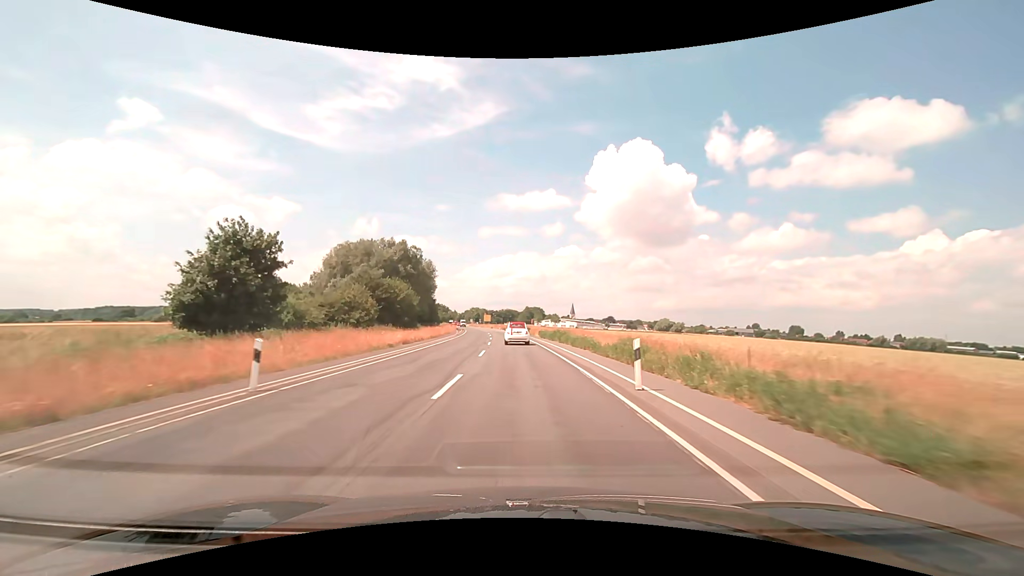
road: secondary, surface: asphalt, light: Day
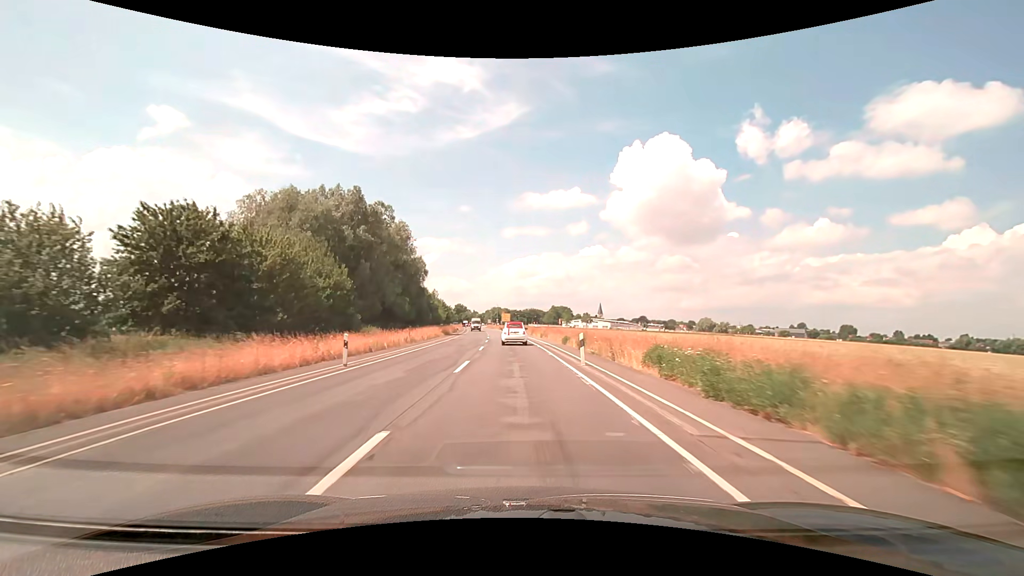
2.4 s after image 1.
(-1.0, +42.8) m; -3°
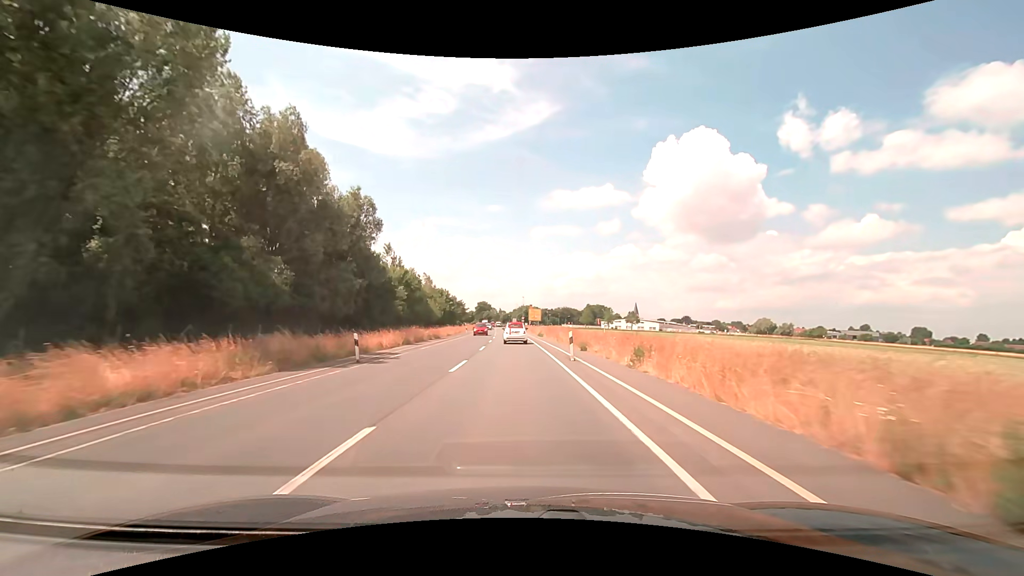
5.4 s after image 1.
(-1.5, +47.8) m; -4°
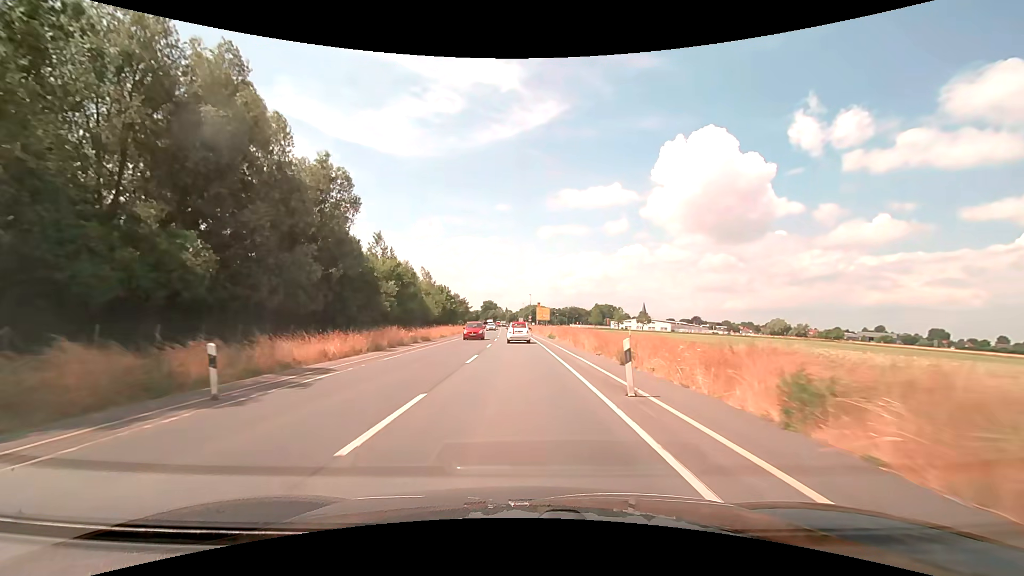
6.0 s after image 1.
(-0.1, +8.9) m; -1°
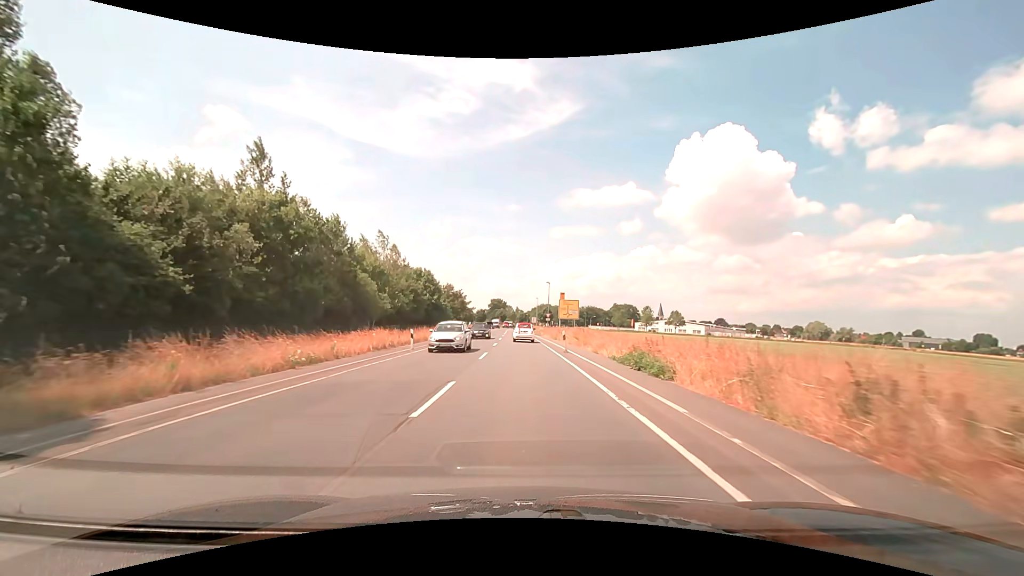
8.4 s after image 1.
(-0.7, +33.9) m; -2°
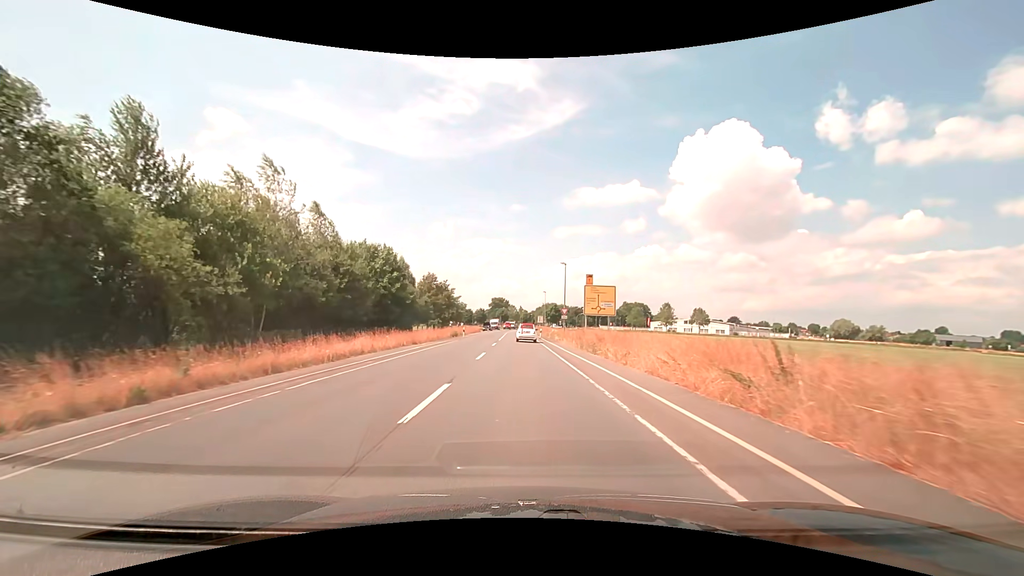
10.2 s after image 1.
(0.0, +24.4) m; 0°
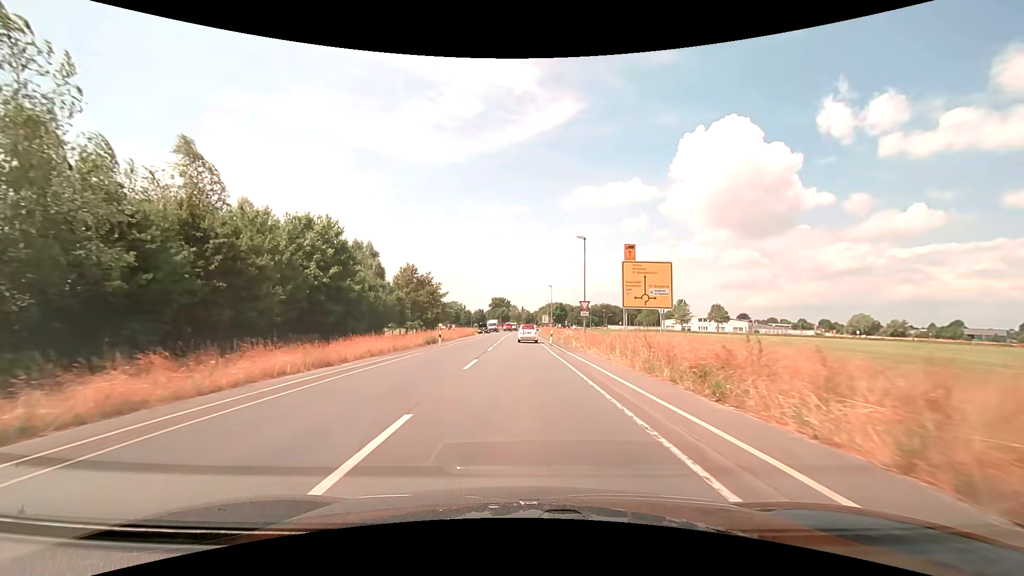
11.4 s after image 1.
(-0.1, +15.9) m; 0°
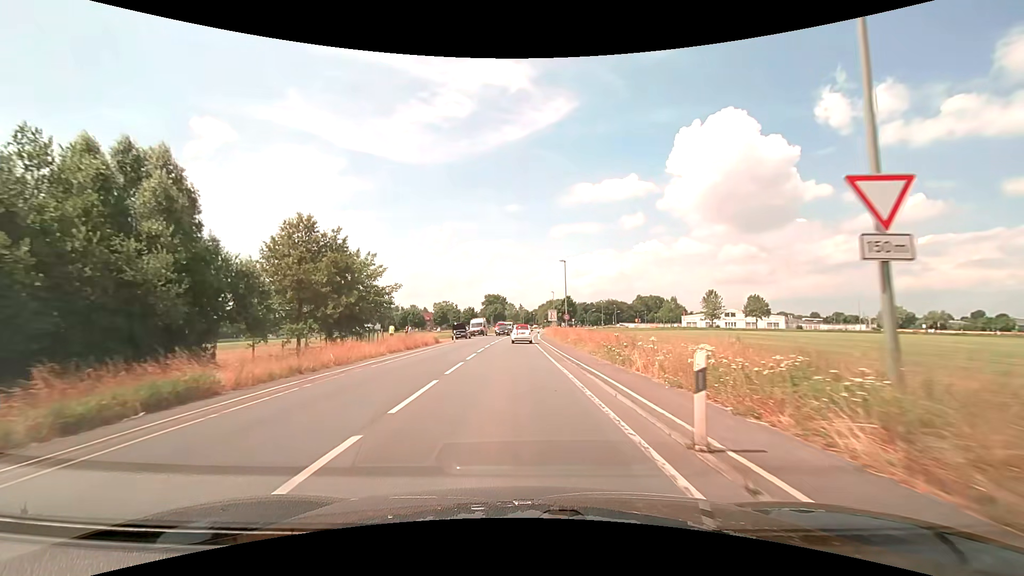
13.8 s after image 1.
(0.0, +31.1) m; 0°
(0, +10) (0, +20) (0, +30) (0, +40) (0, +50) (0, +60) (0, +70) (0, +80) (+1, +90) (+1, +100) m
